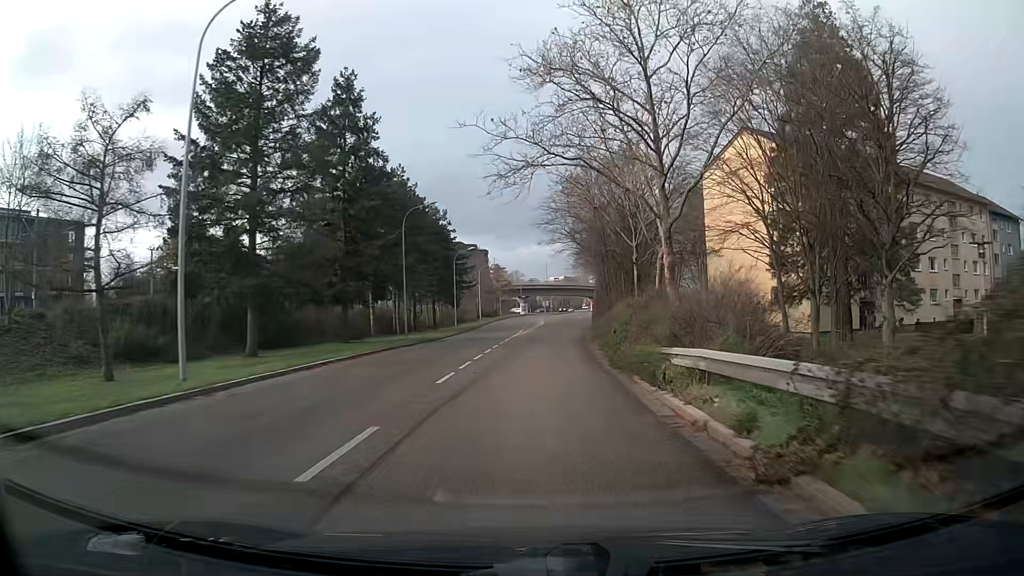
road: tertiary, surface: asphalt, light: Day
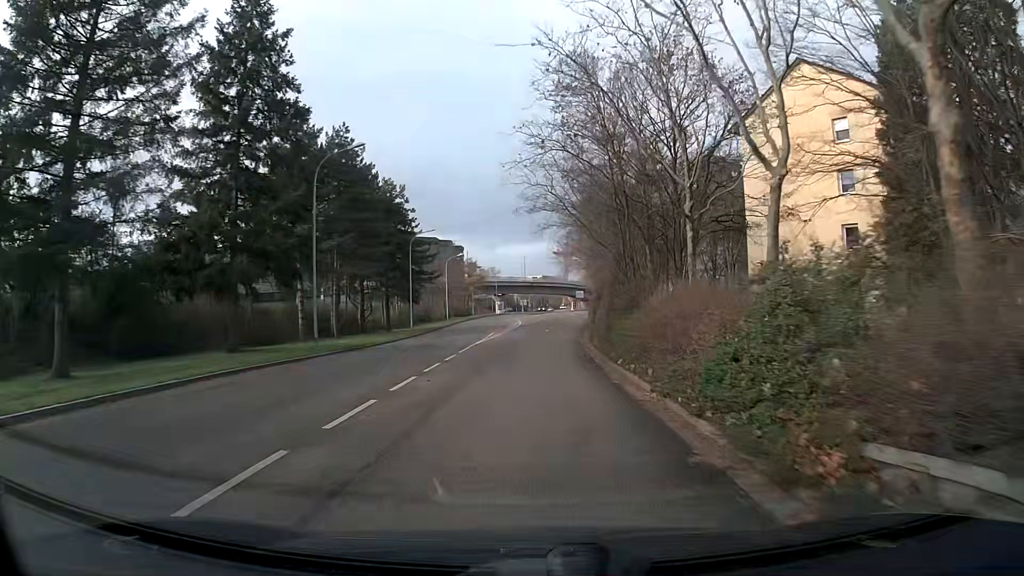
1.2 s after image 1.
(+0.2, +15.2) m; +2°
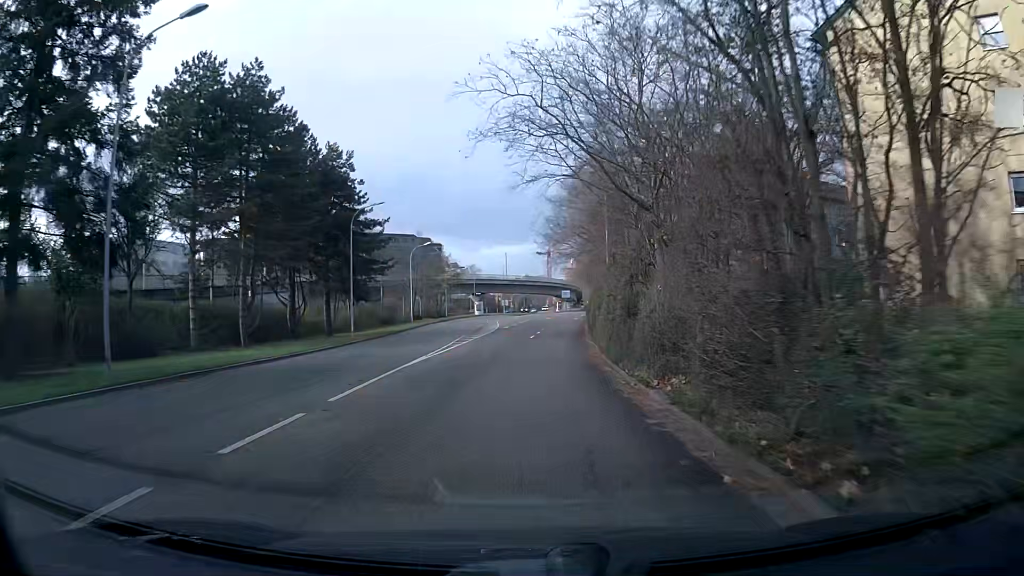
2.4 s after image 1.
(+0.2, +15.3) m; +2°
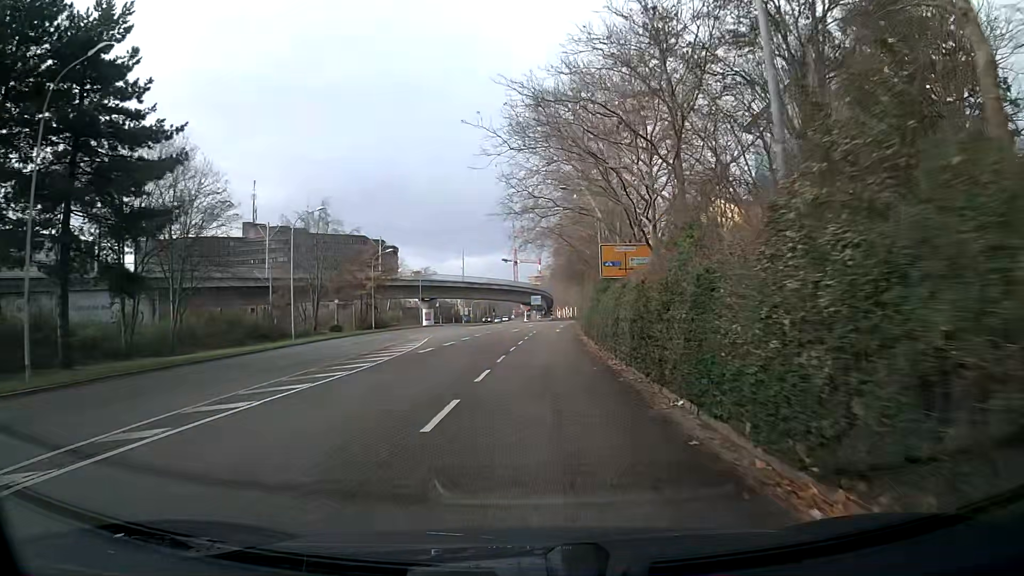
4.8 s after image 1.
(+0.5, +30.4) m; +2°
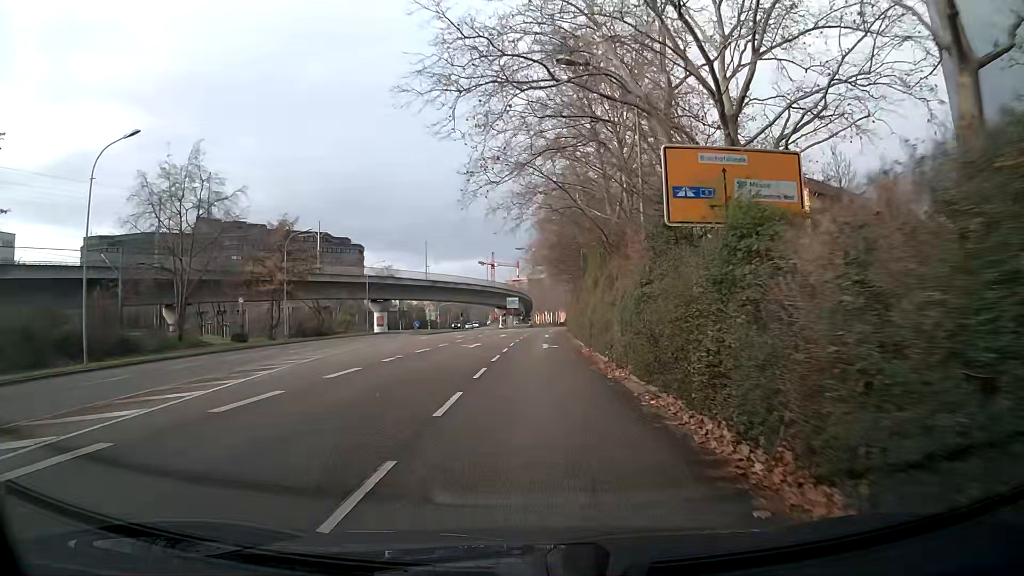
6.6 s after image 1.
(+0.3, +22.4) m; +2°
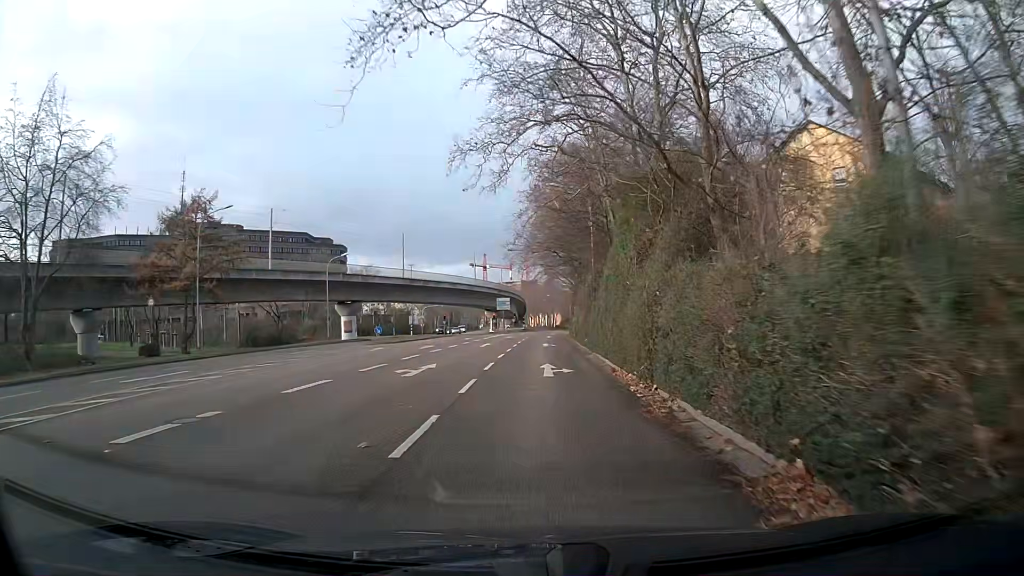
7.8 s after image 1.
(+0.1, +14.8) m; +1°
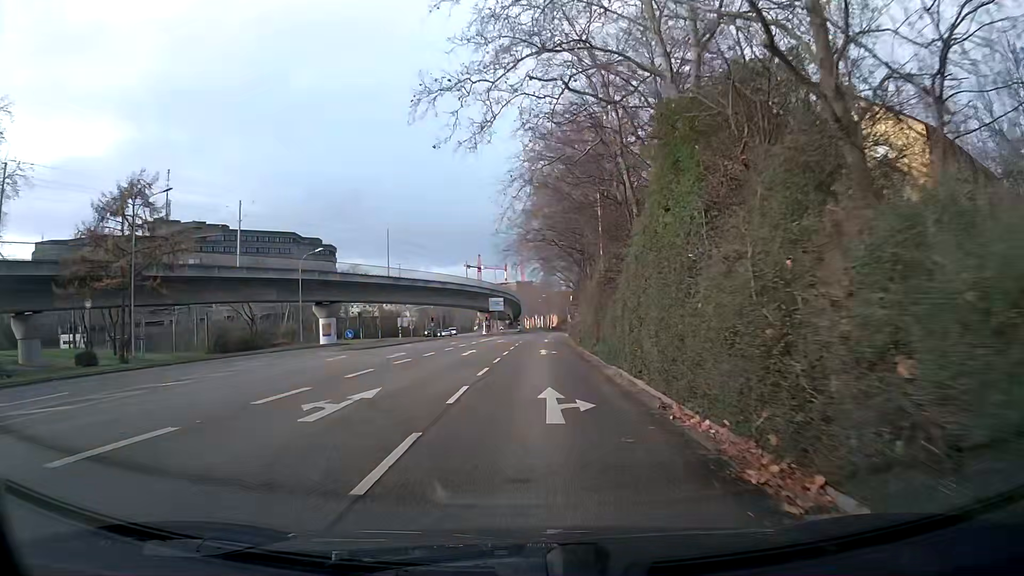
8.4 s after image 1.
(0.0, +7.3) m; +1°
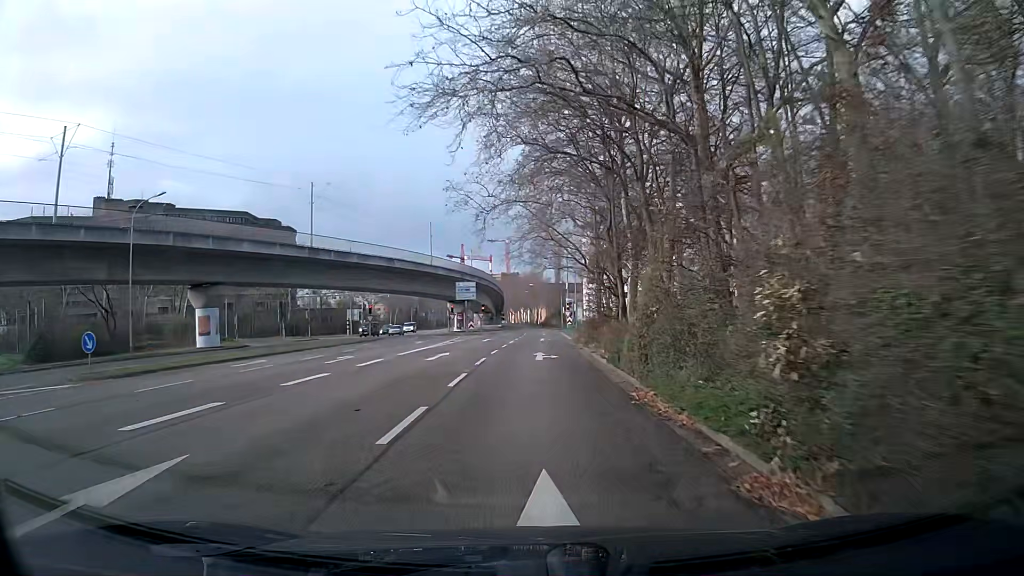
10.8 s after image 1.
(+0.4, +27.9) m; +1°
